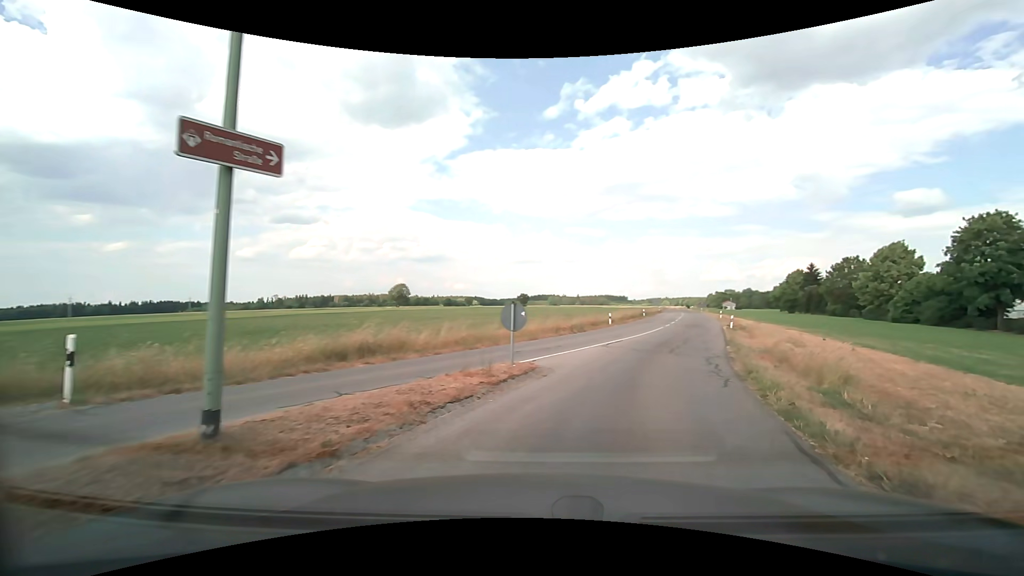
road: tertiary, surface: asphalt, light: Day
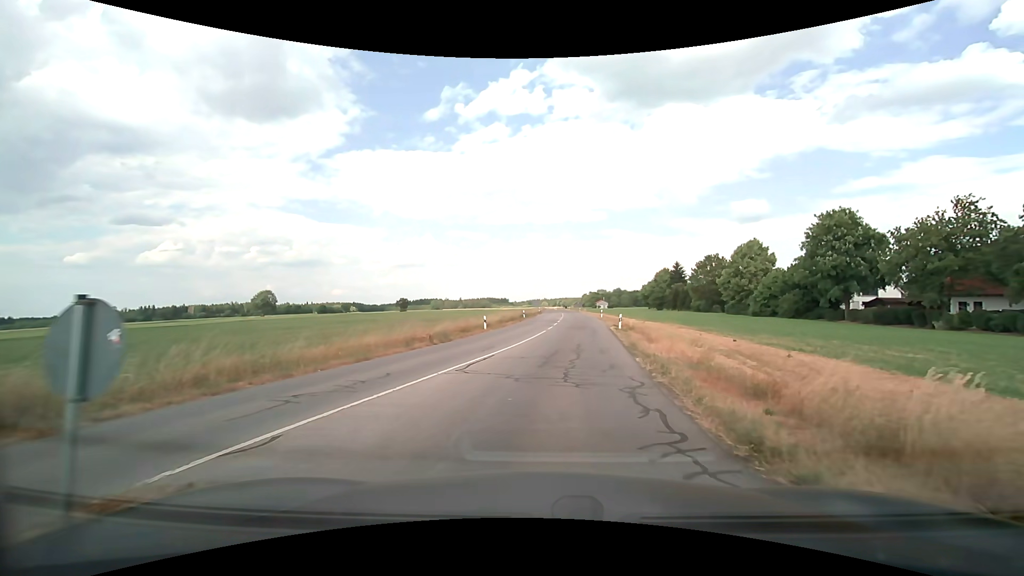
(+1.1, +7.2) m; +13°
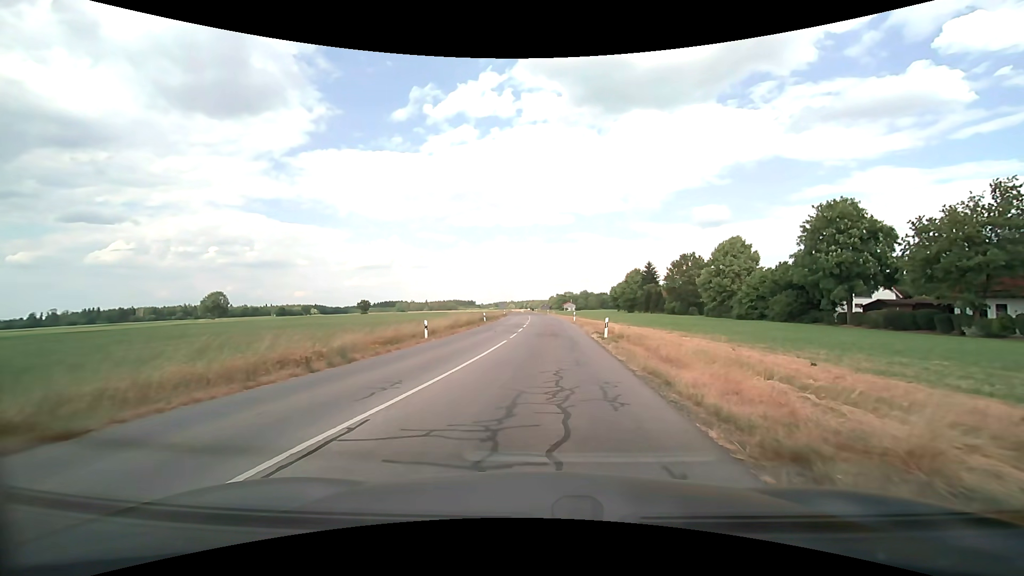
(+0.3, +8.6) m; +4°
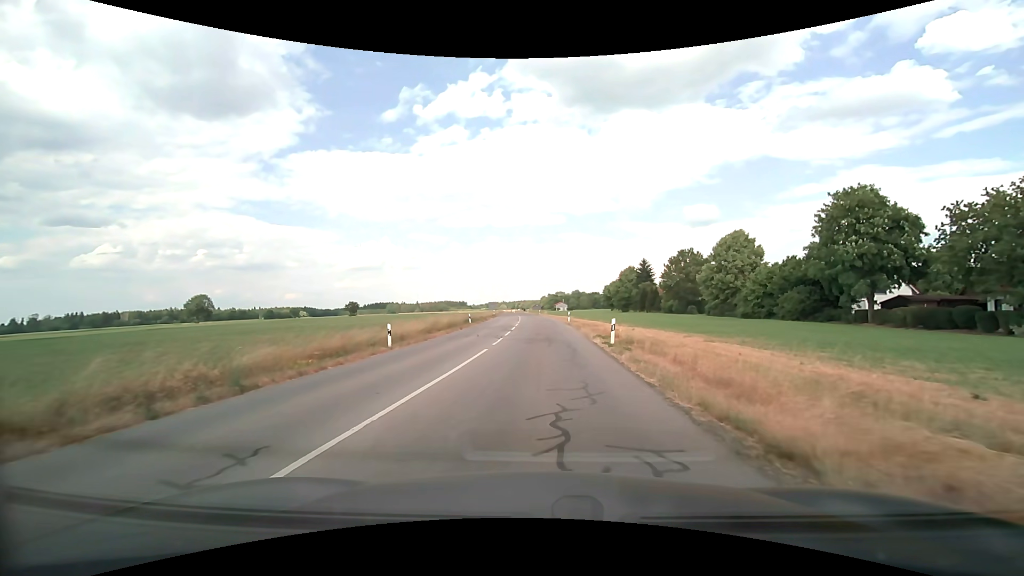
(+0.1, +4.9) m; +2°
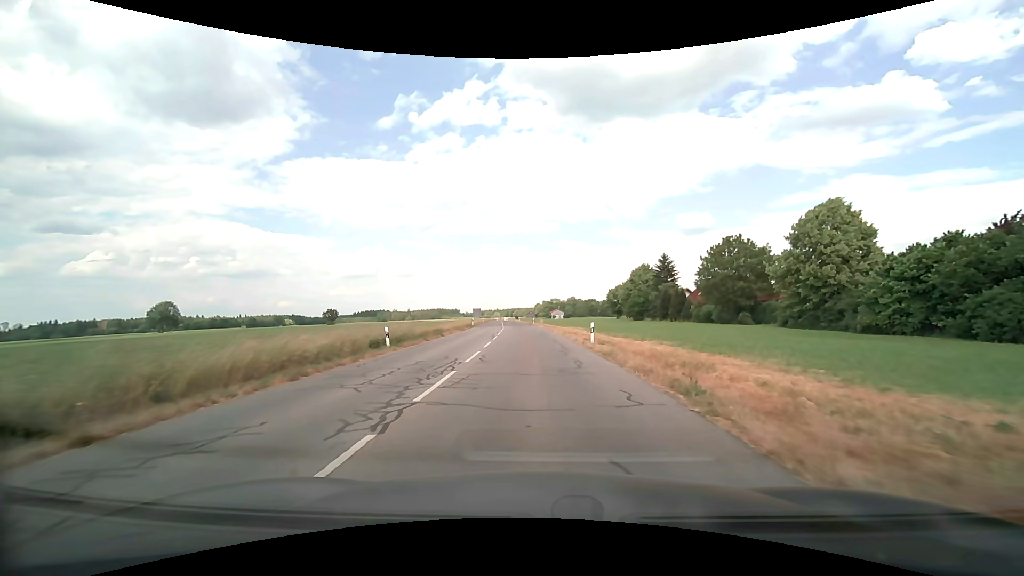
(+0.1, +23.9) m; +1°
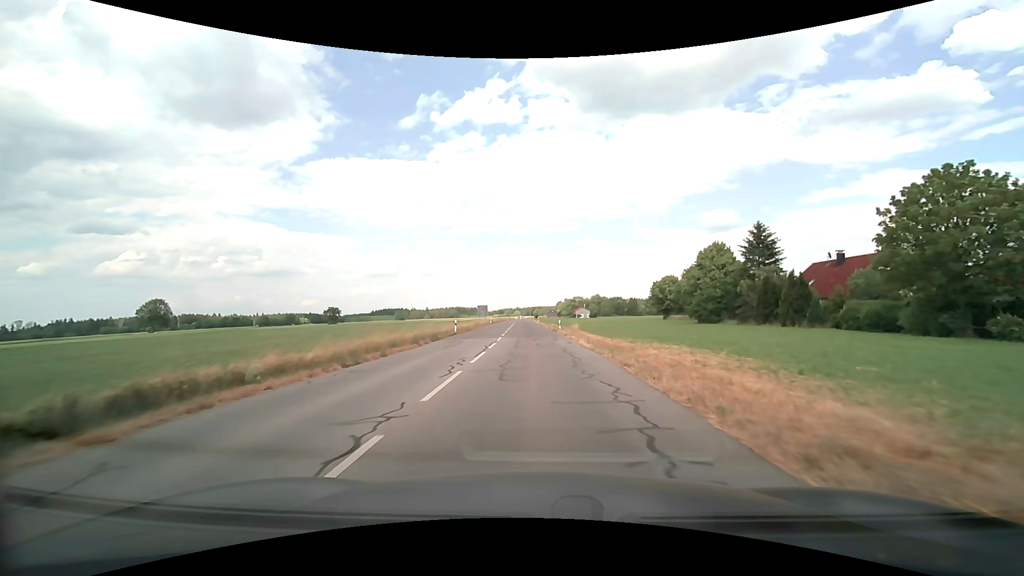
(-0.7, +30.5) m; -3°
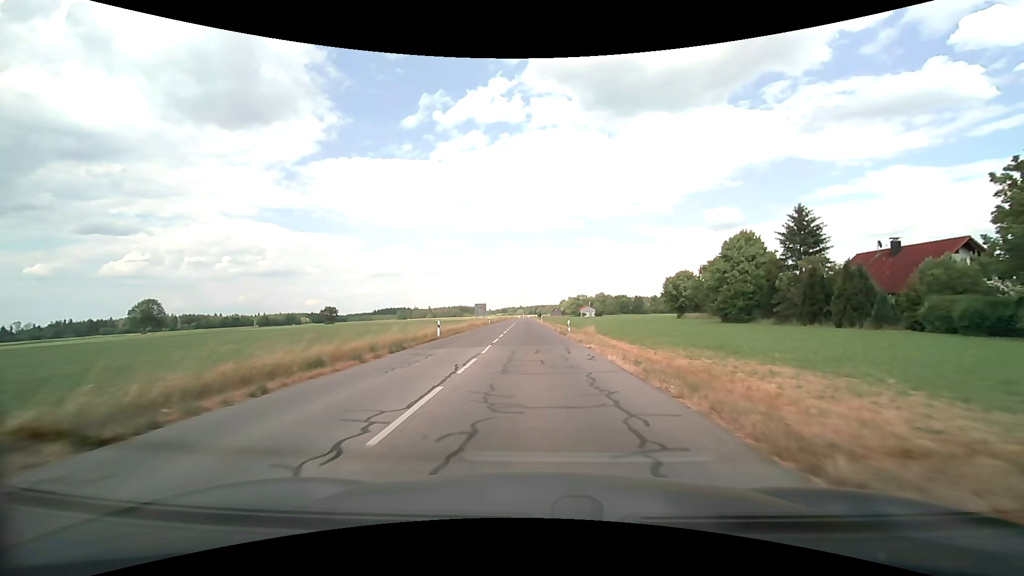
(0.0, +8.5) m; 0°
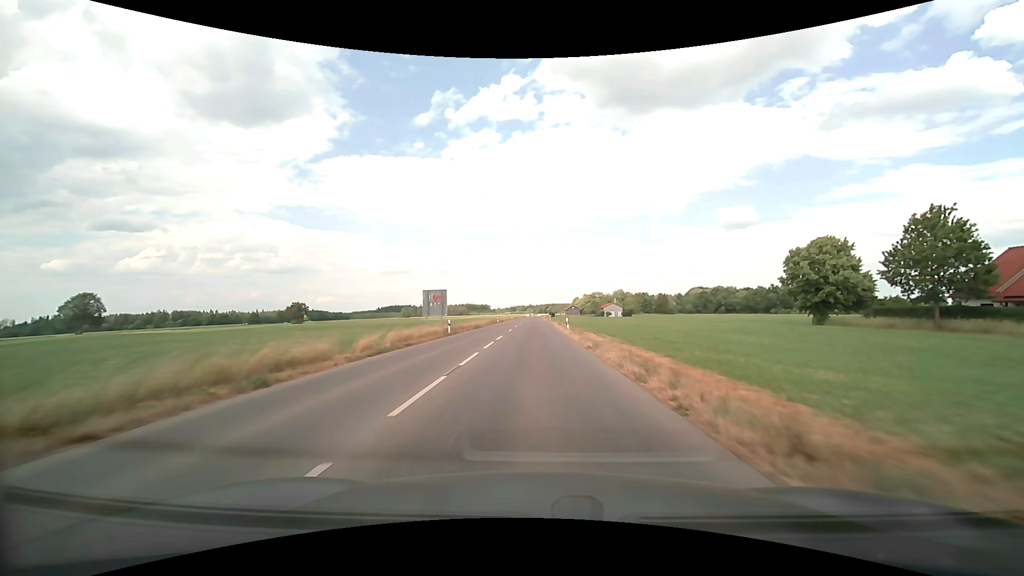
(-0.8, +47.2) m; -1°
(0, +10) (0, +20) (0, +30) (0, +40) (0, +50) (0, +60) (-1, +70) (-1, +80) (-1, +90) (-1, +100) m
